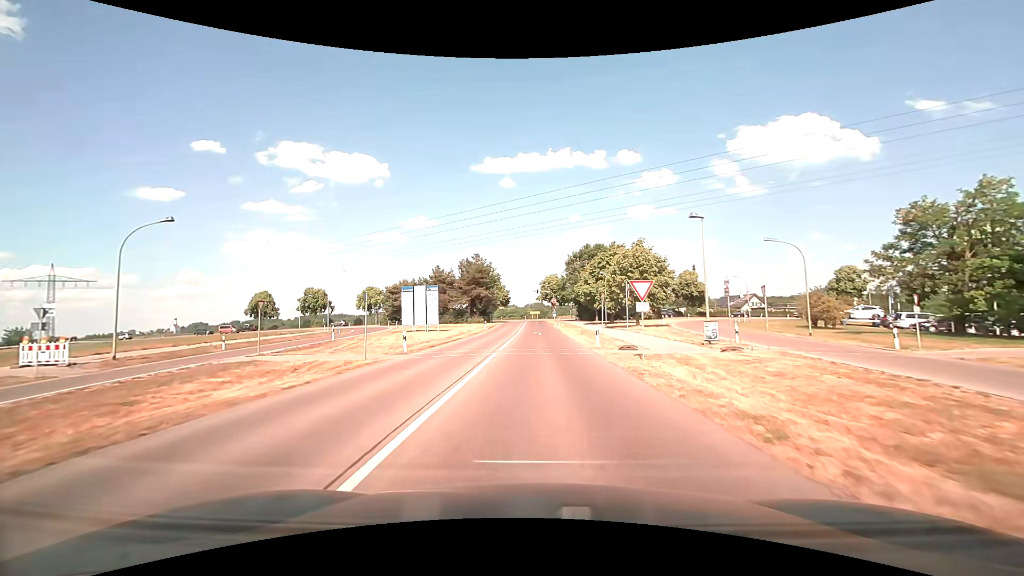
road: tertiary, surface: asphalt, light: Day
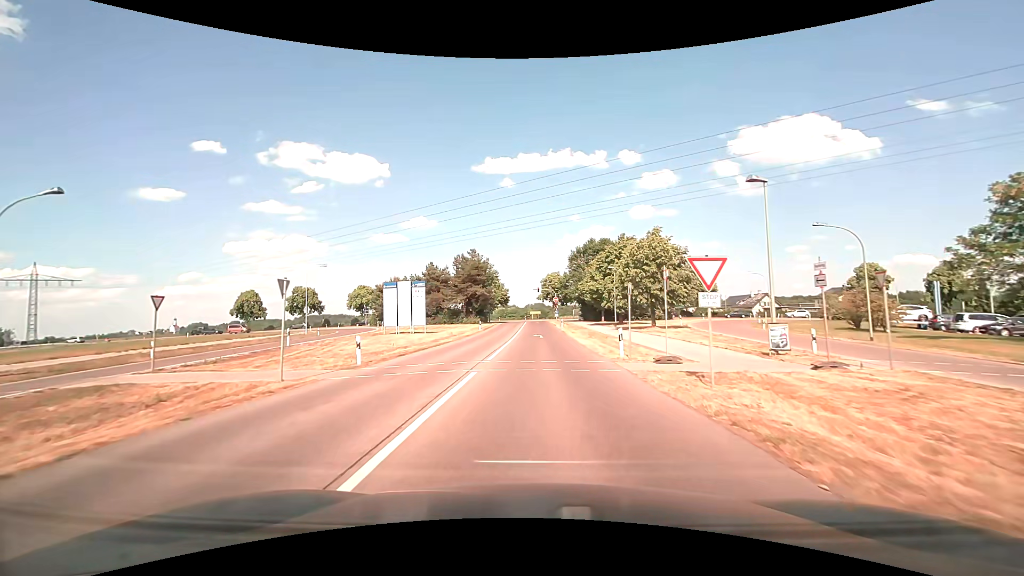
(0.0, +6.5) m; 0°
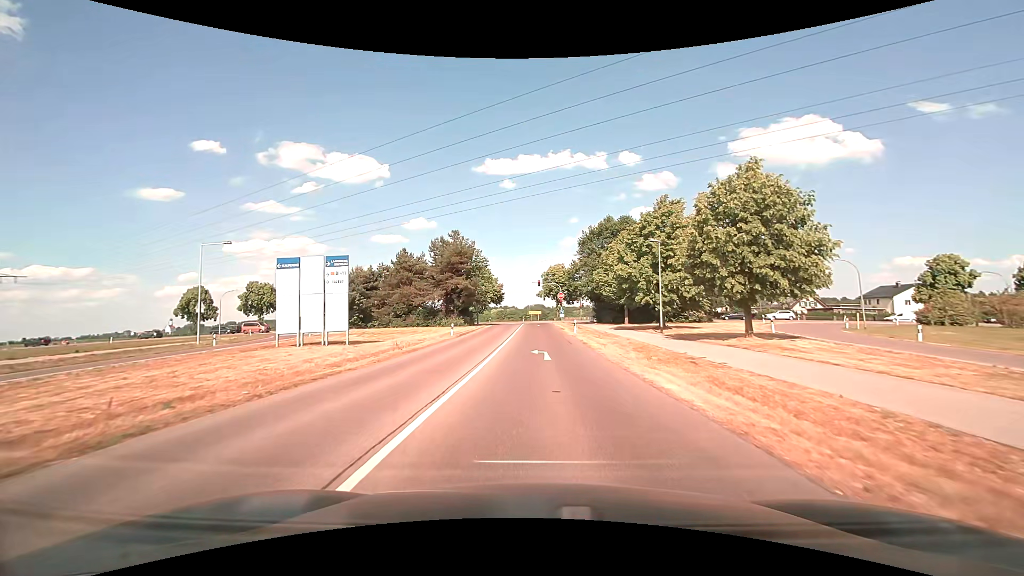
(0.0, +19.0) m; 0°
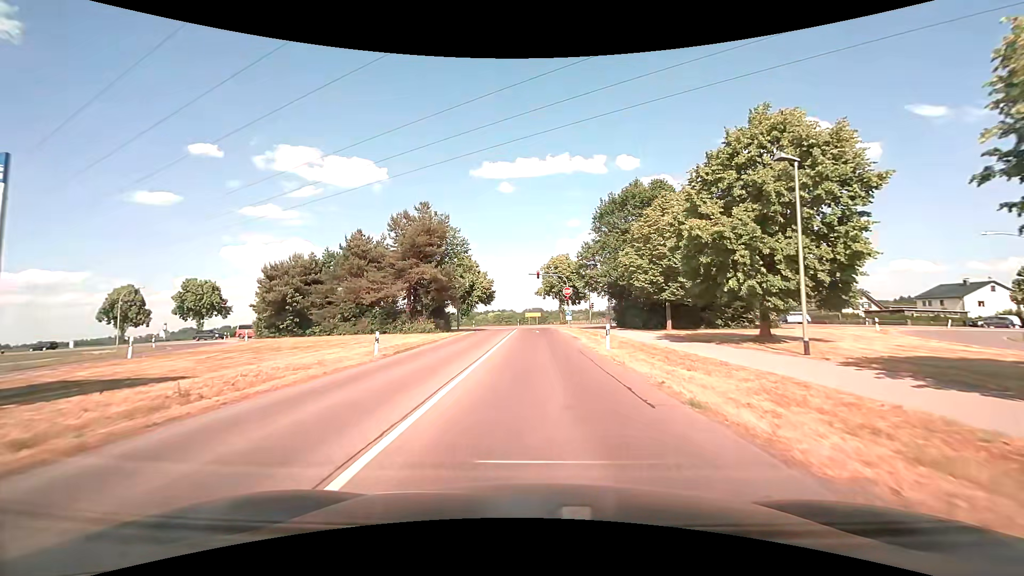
(0.0, +17.7) m; 0°
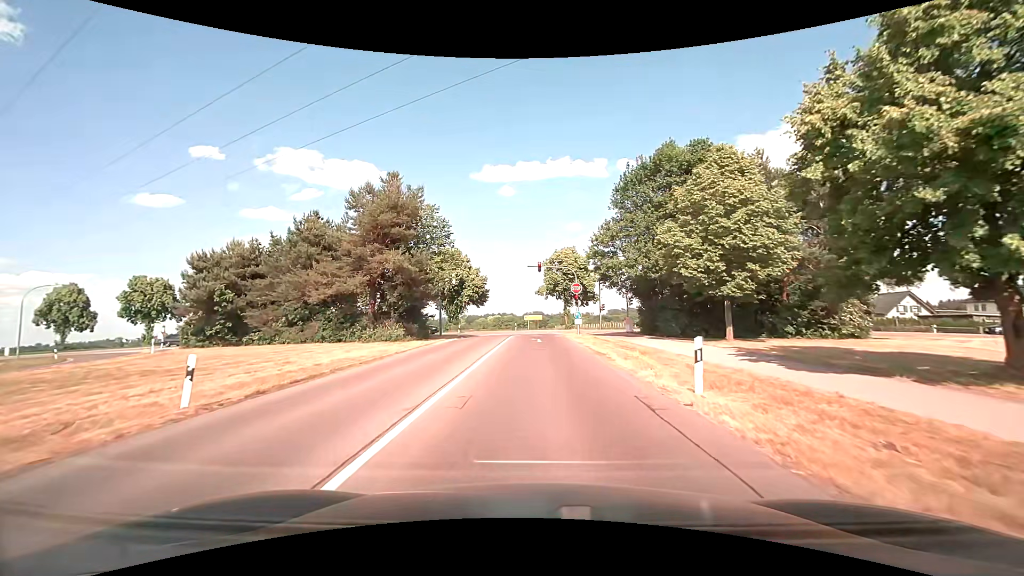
(0.0, +11.1) m; 0°
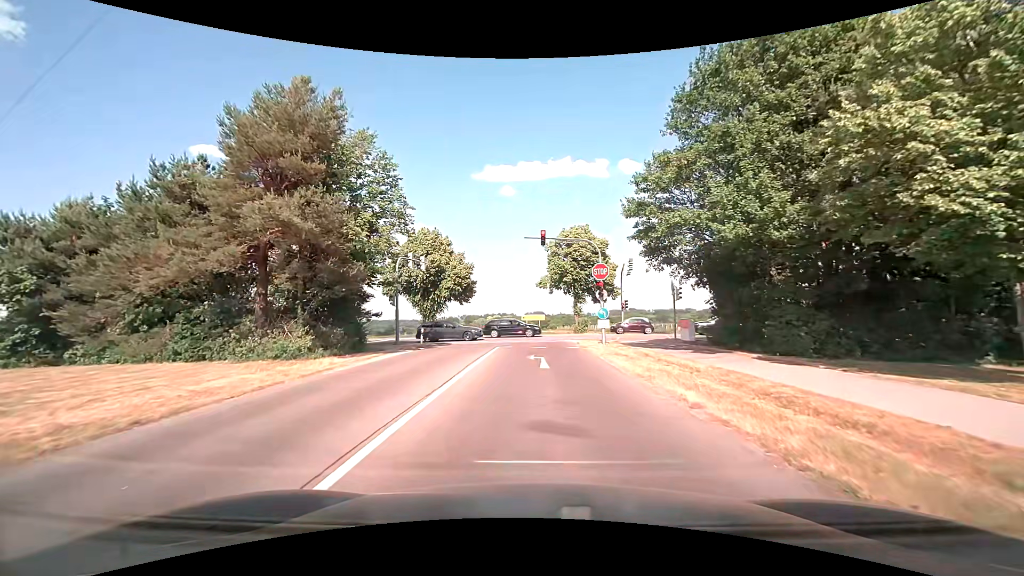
(0.0, +15.0) m; 0°
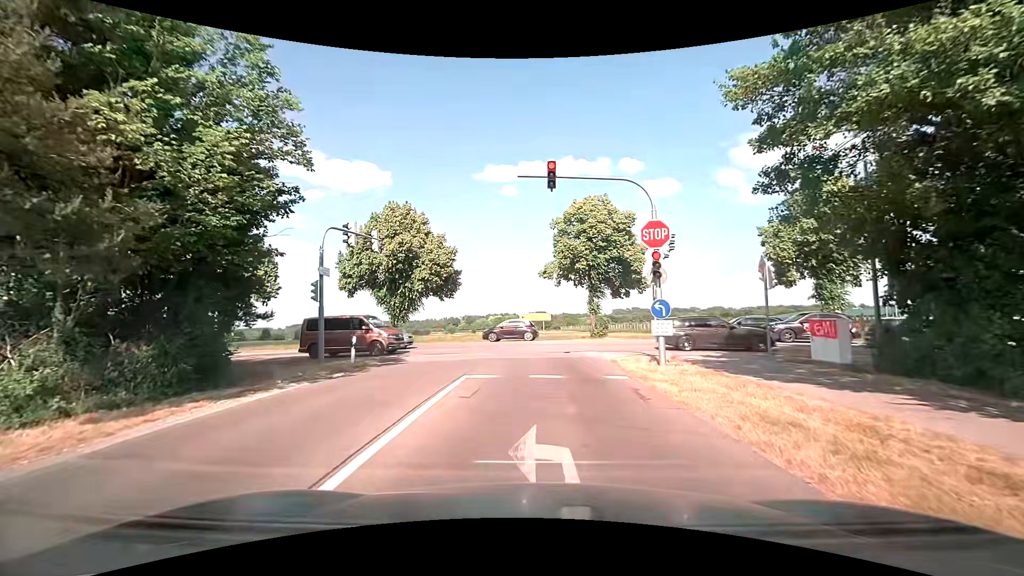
(-0.1, +11.6) m; 0°
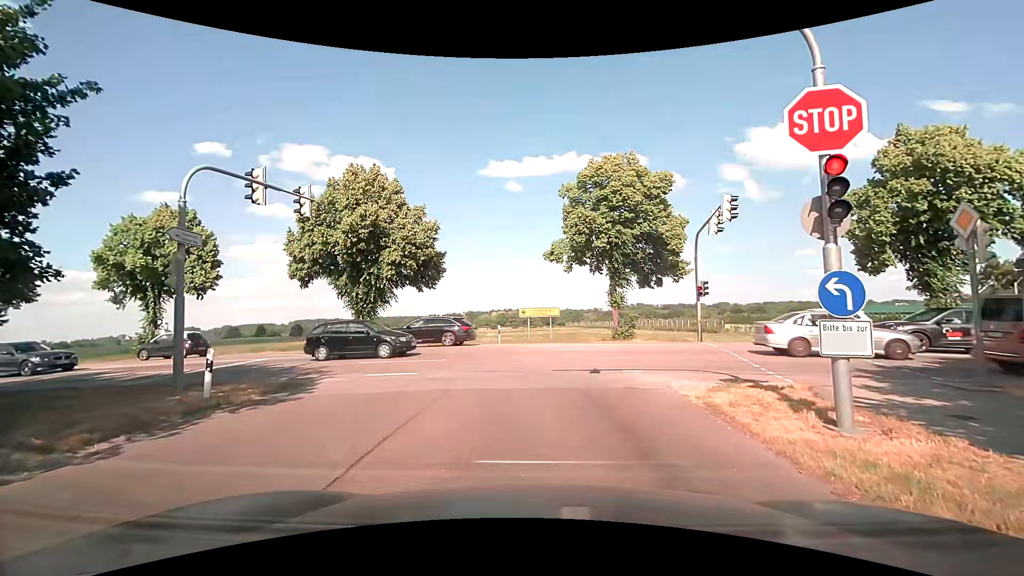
(-0.1, +8.1) m; 0°
